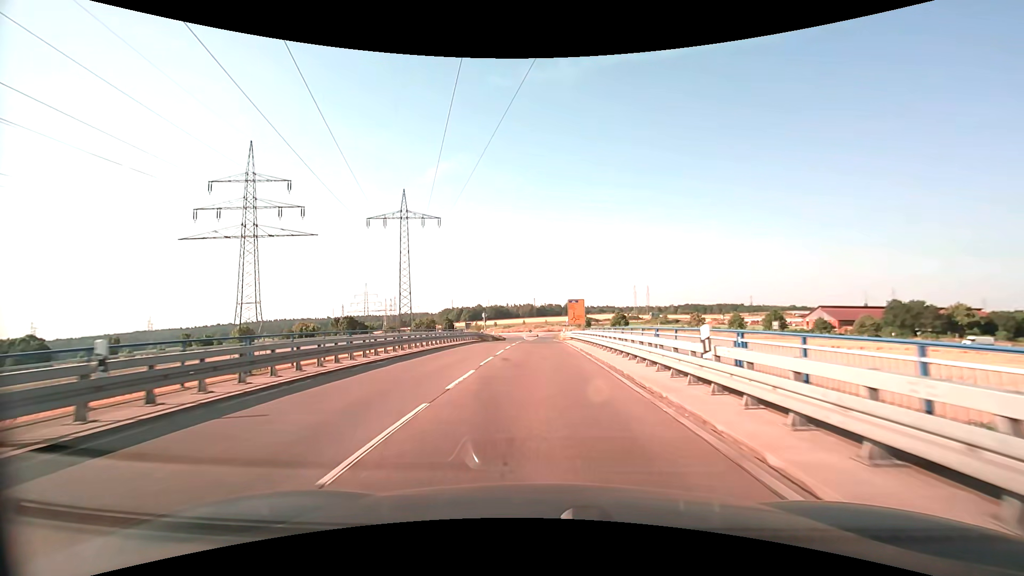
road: secondary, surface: asphalt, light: Day
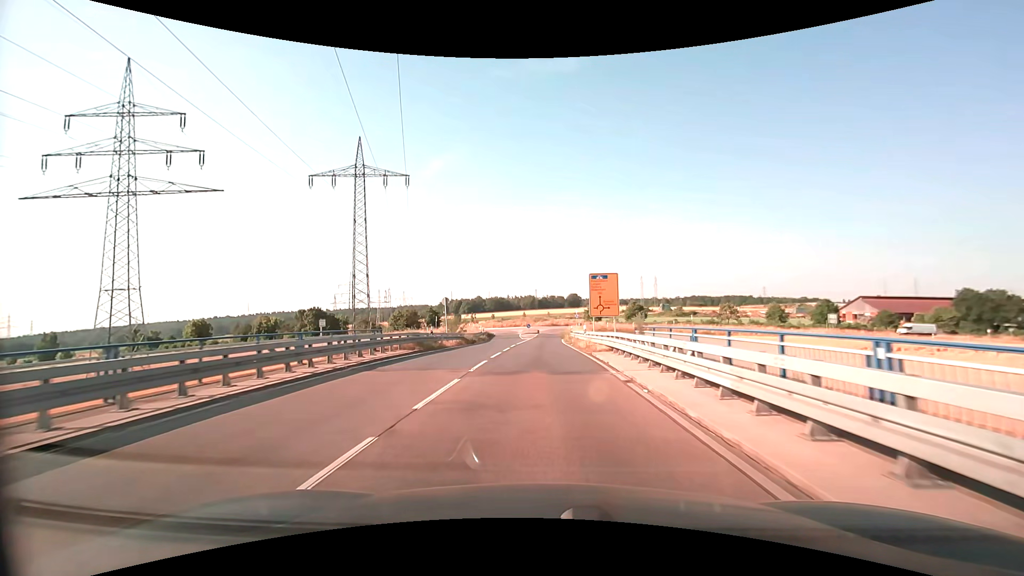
(-0.1, +25.9) m; 0°
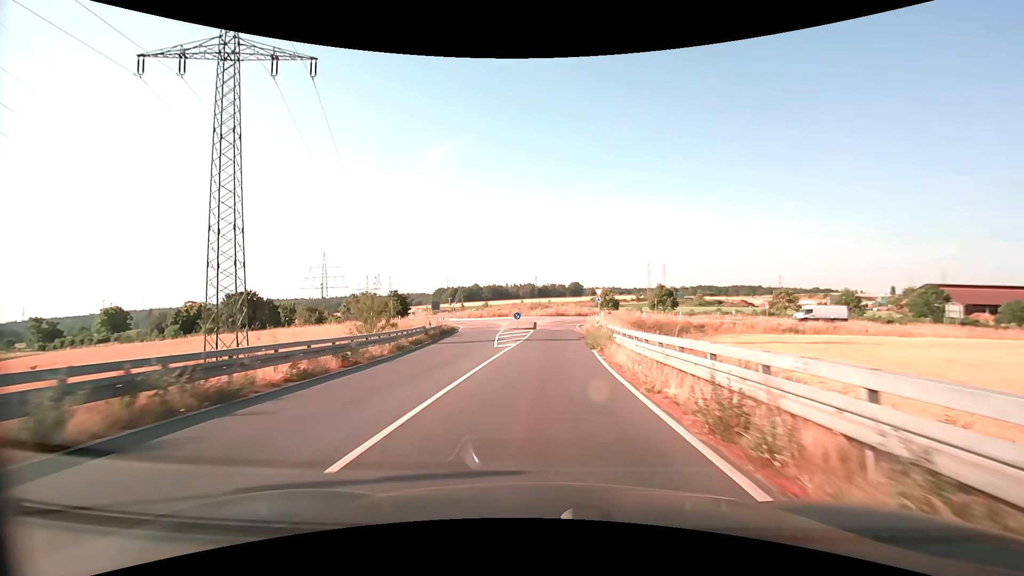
(0.0, +32.3) m; 0°
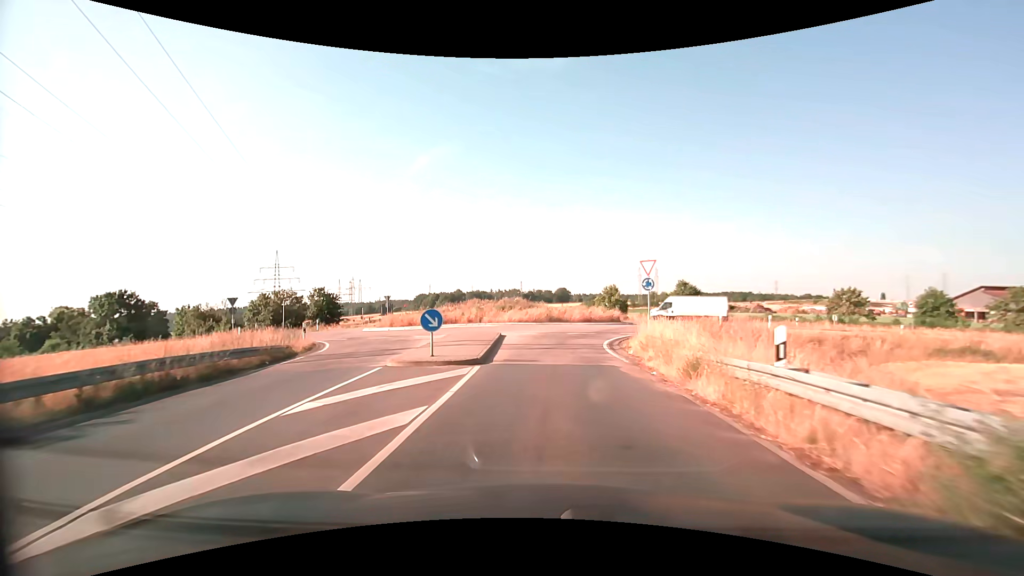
(+0.4, +28.1) m; +2°
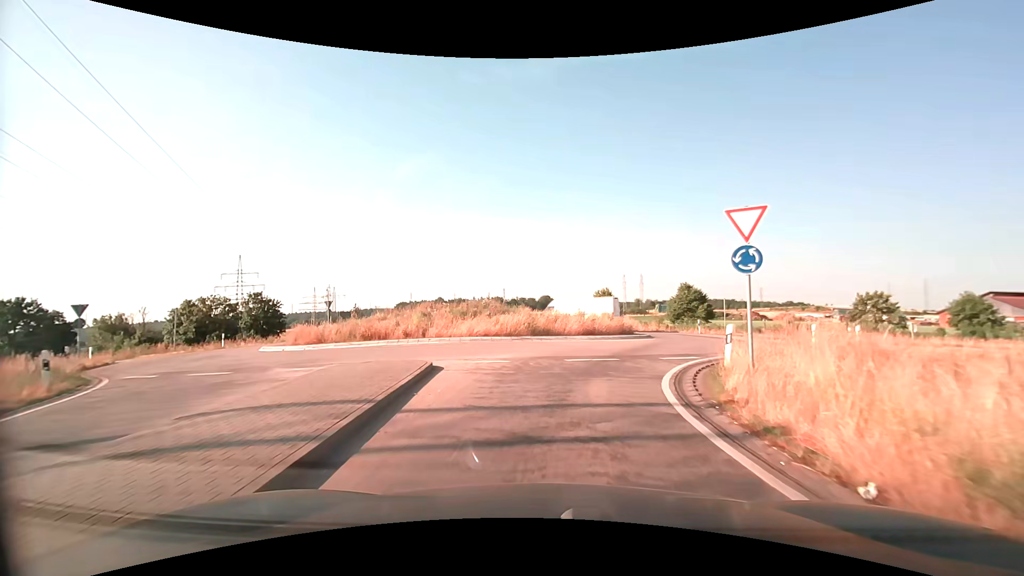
(+0.1, +11.6) m; +1°
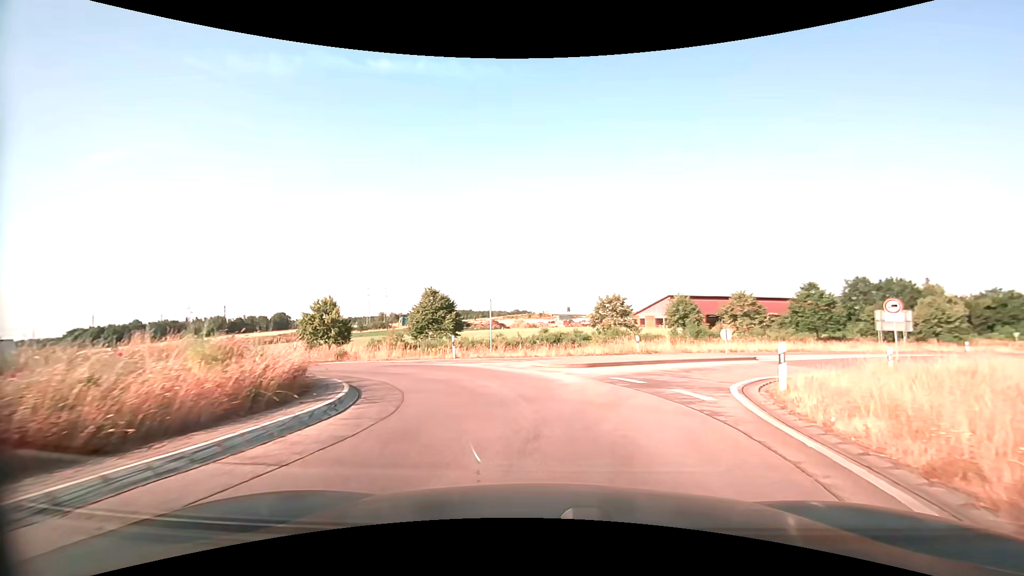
(+3.7, +17.0) m; +30°
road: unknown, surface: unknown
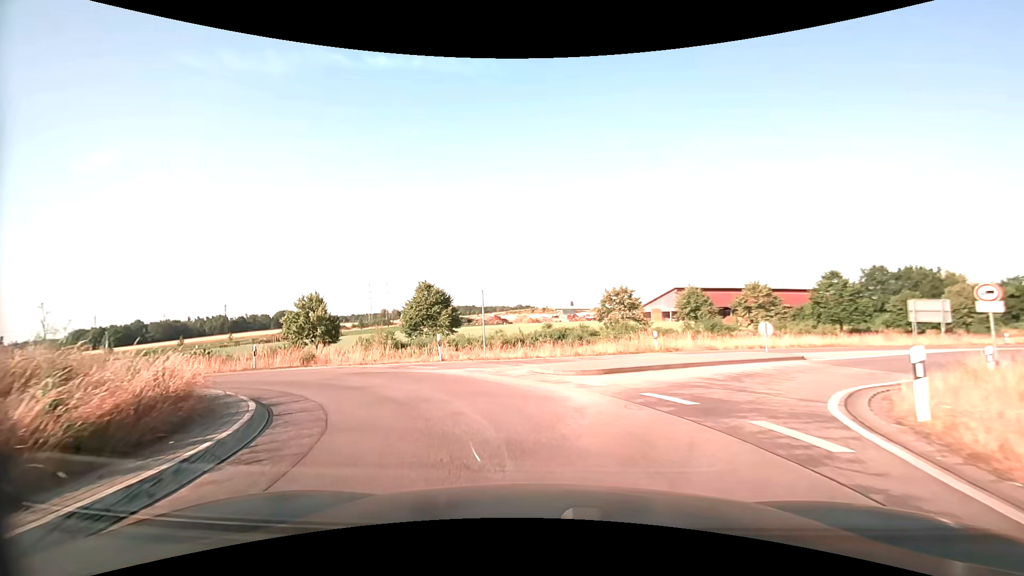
(0.0, +4.0) m; -1°
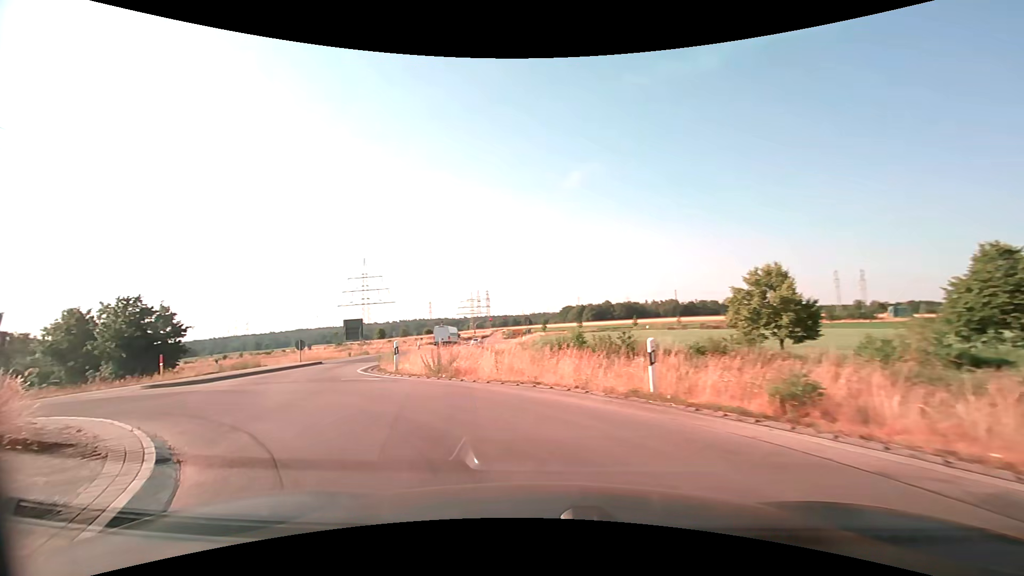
(-5.6, +14.3) m; -48°
(-3, +9) (-8, +18) (-11, +28) (-12, +38) (-12, +48) (-13, +58) (-14, +68) (-14, +78) (-14, +88) (-15, +98) m
